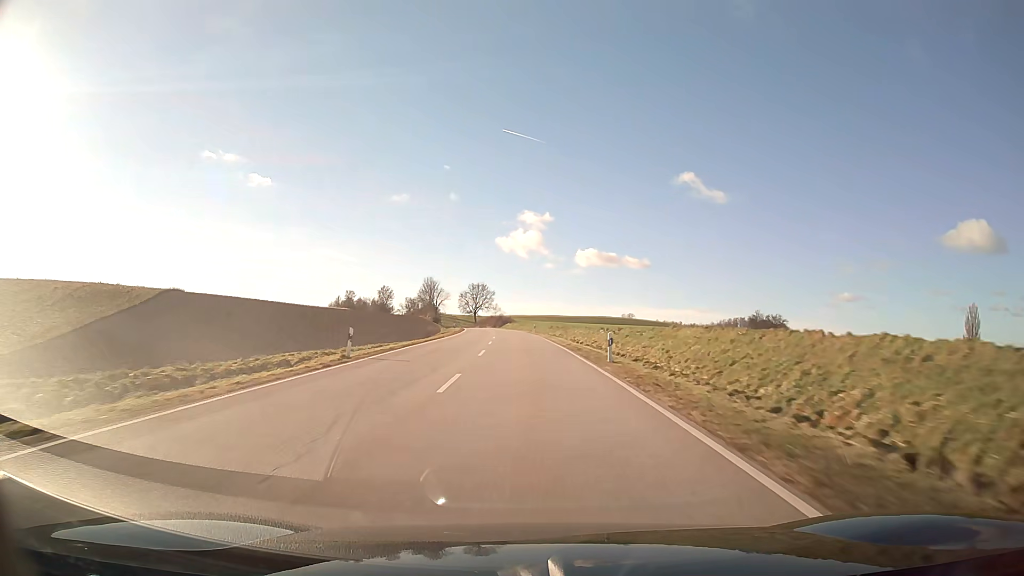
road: secondary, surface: asphalt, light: Day
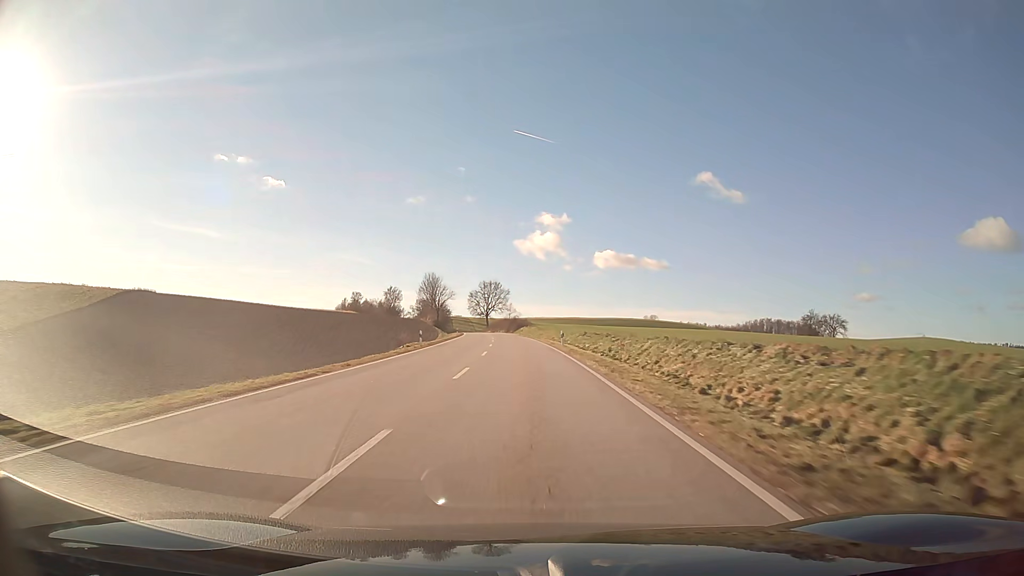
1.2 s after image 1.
(-0.5, +32.0) m; -2°
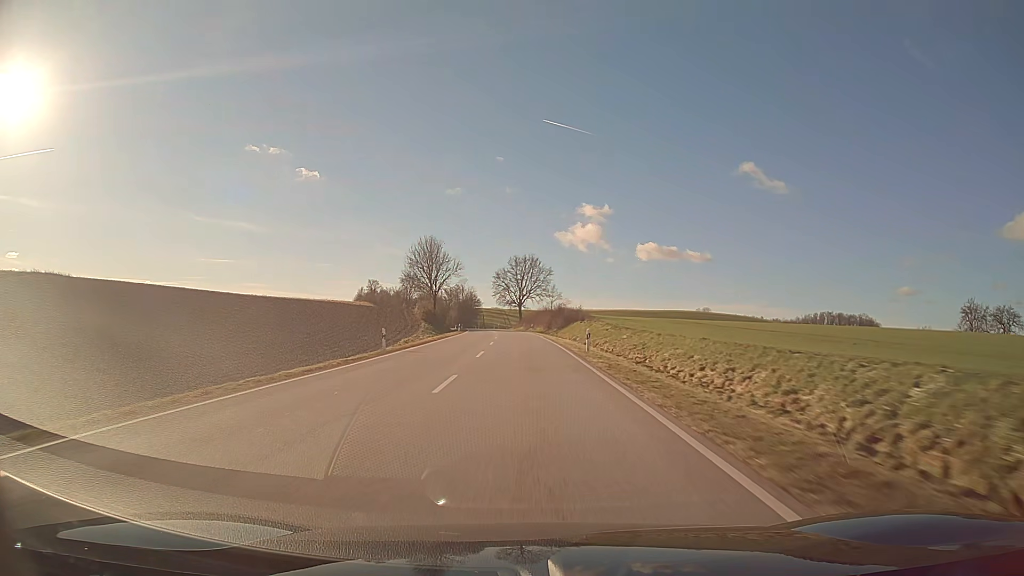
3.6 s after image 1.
(-2.0, +64.1) m; -4°
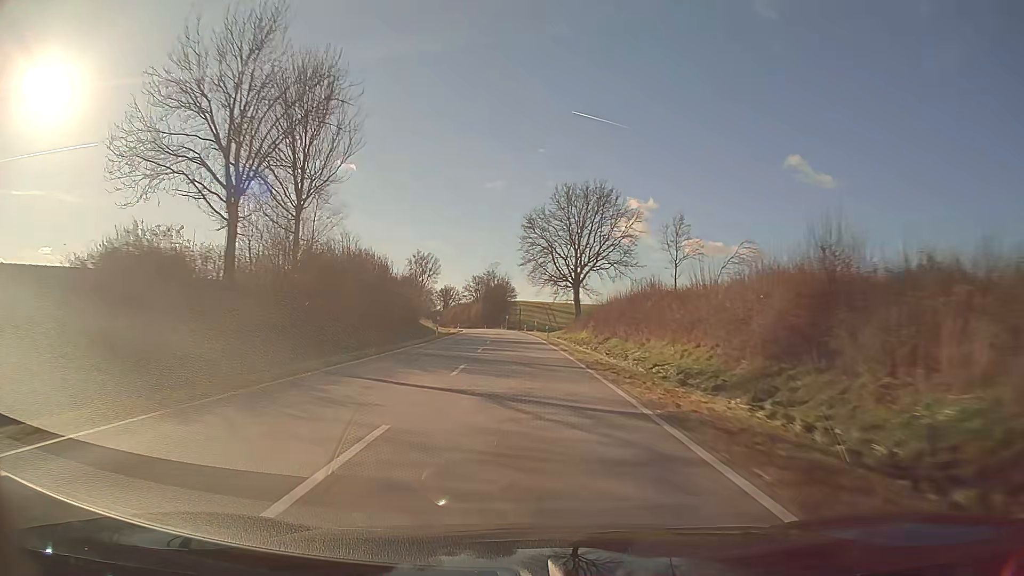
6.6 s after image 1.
(-2.7, +80.2) m; -4°
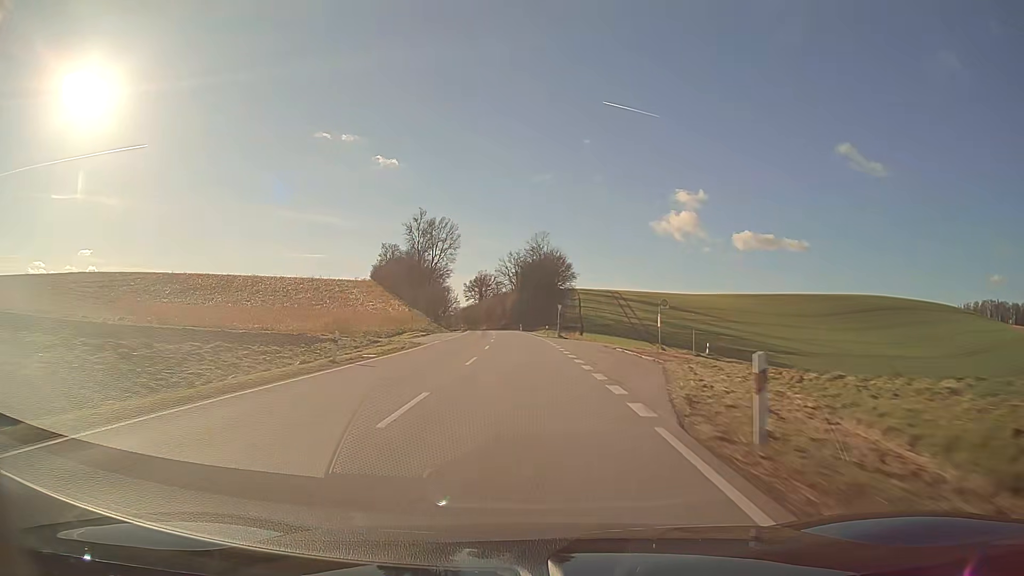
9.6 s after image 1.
(-3.1, +80.2) m; -5°
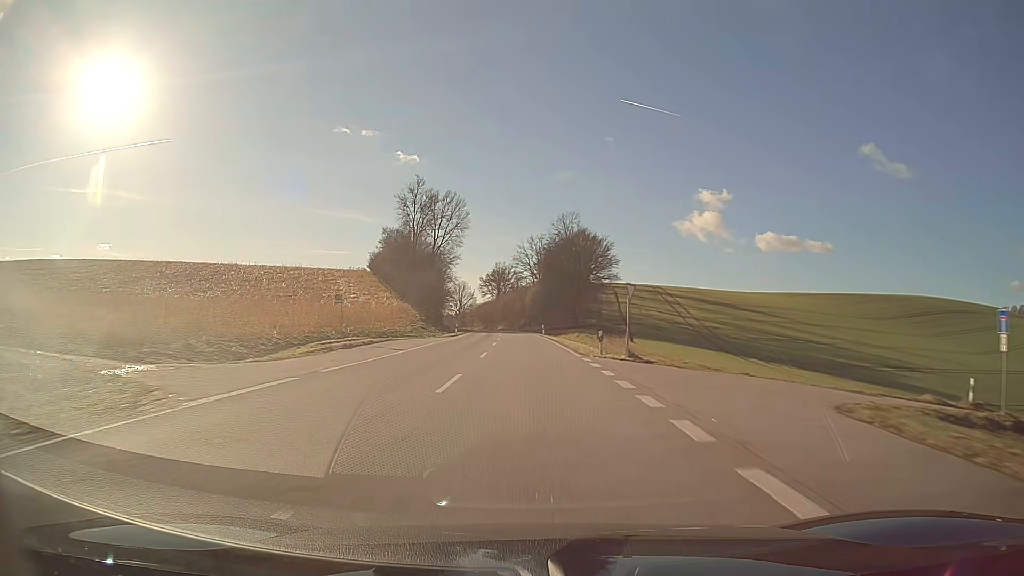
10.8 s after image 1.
(-0.5, +32.1) m; -2°
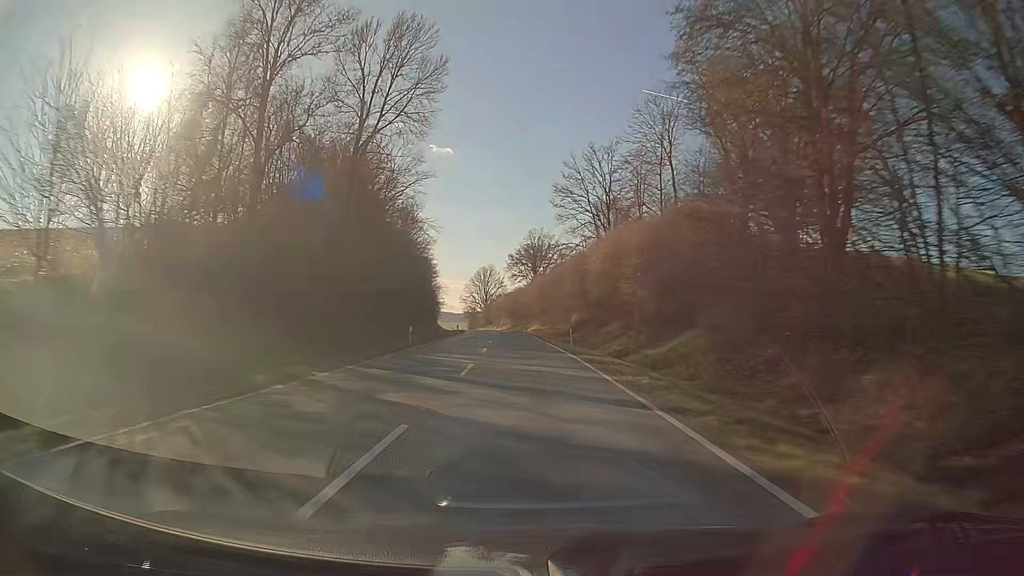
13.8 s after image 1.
(-2.4, +80.1) m; -4°
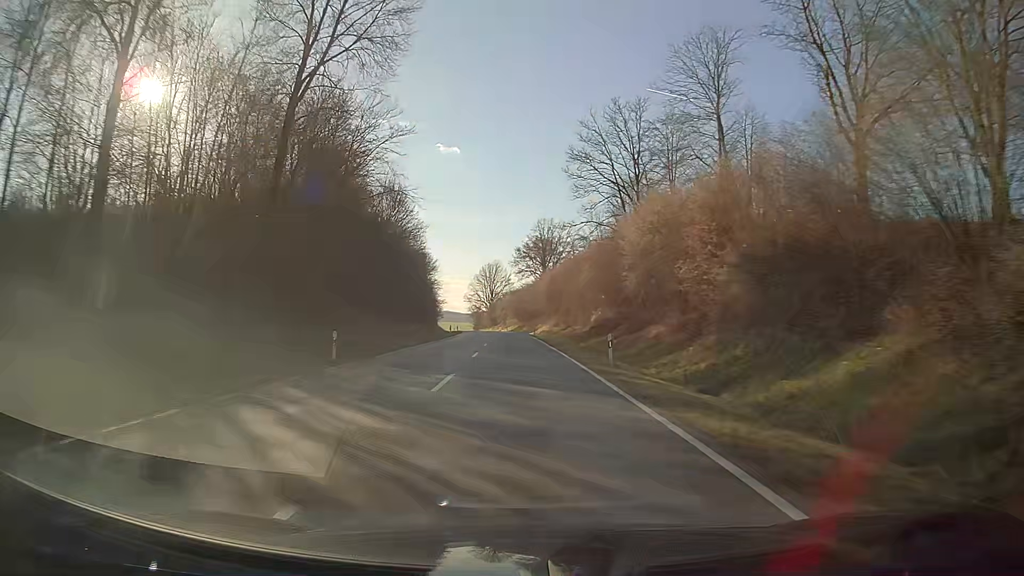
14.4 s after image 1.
(-0.1, +16.1) m; -1°
